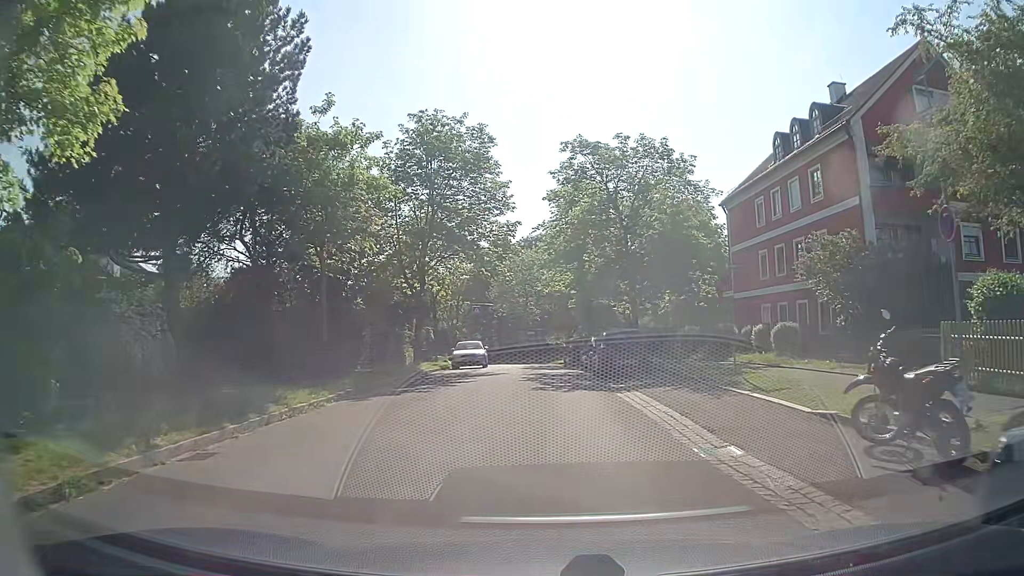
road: residential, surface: asphalt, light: Day
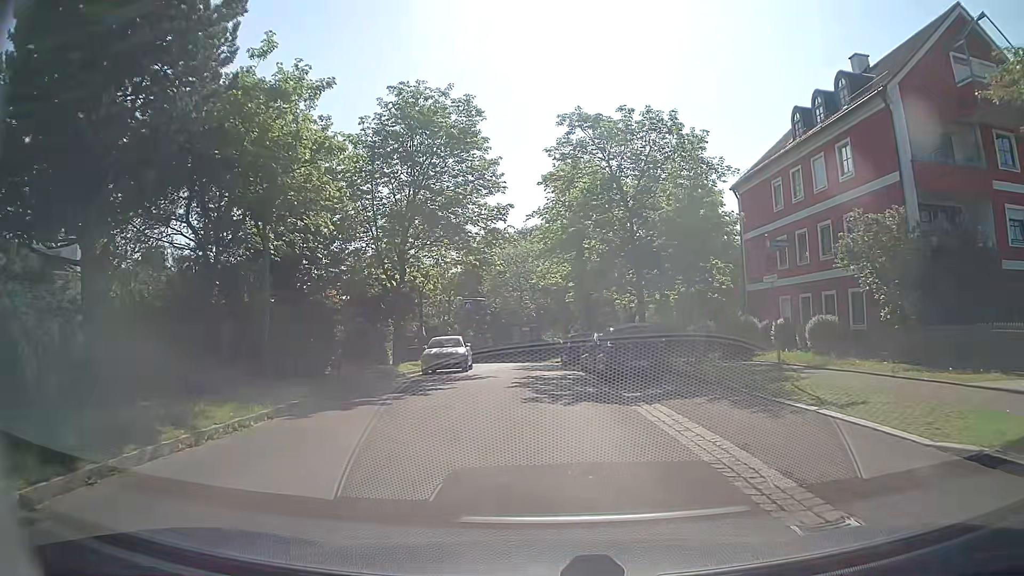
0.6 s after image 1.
(0.0, +3.6) m; +1°
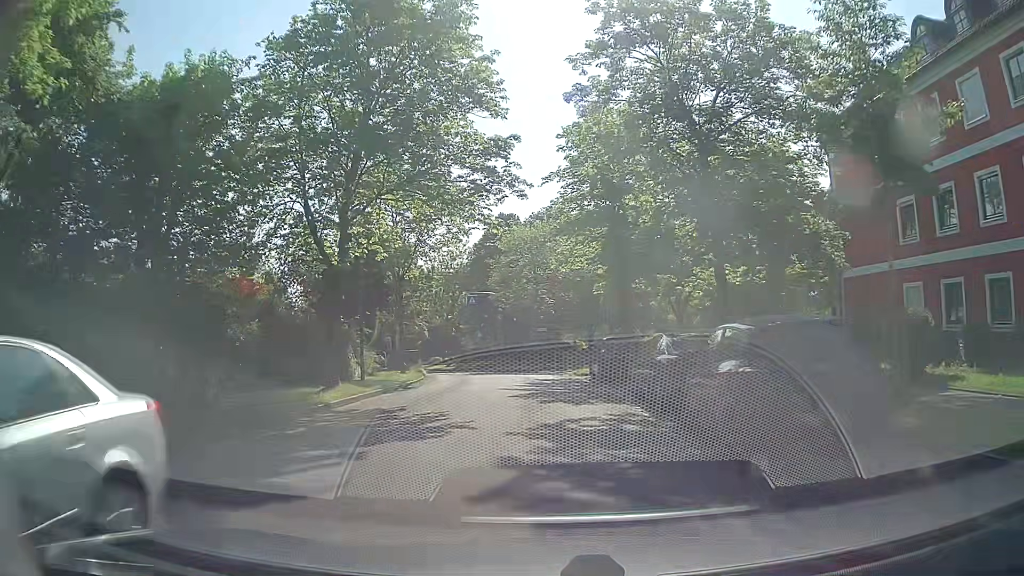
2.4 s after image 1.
(-0.2, +10.8) m; -2°
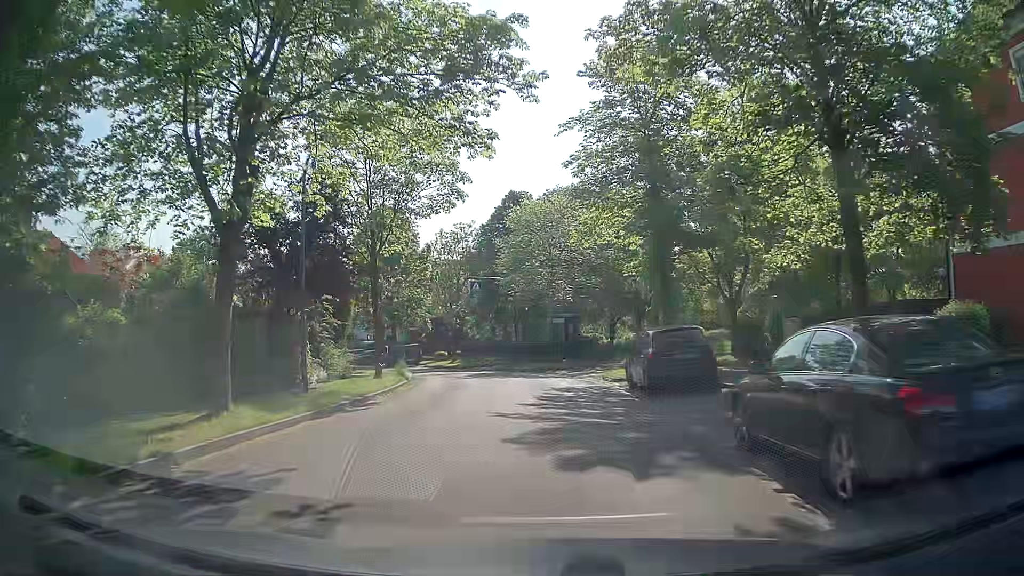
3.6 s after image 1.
(0.0, +7.3) m; 0°
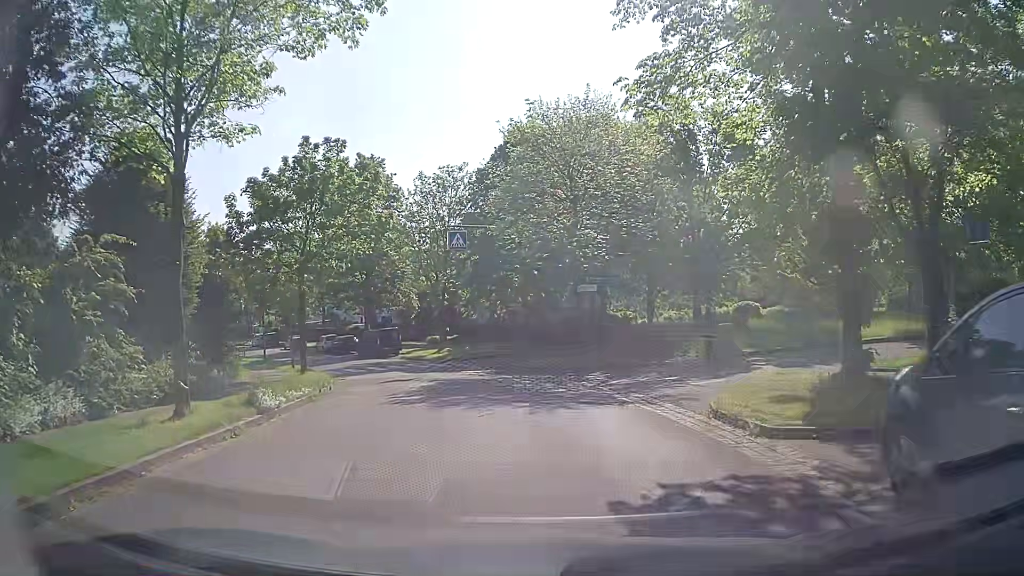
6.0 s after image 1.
(-0.2, +14.3) m; -1°
